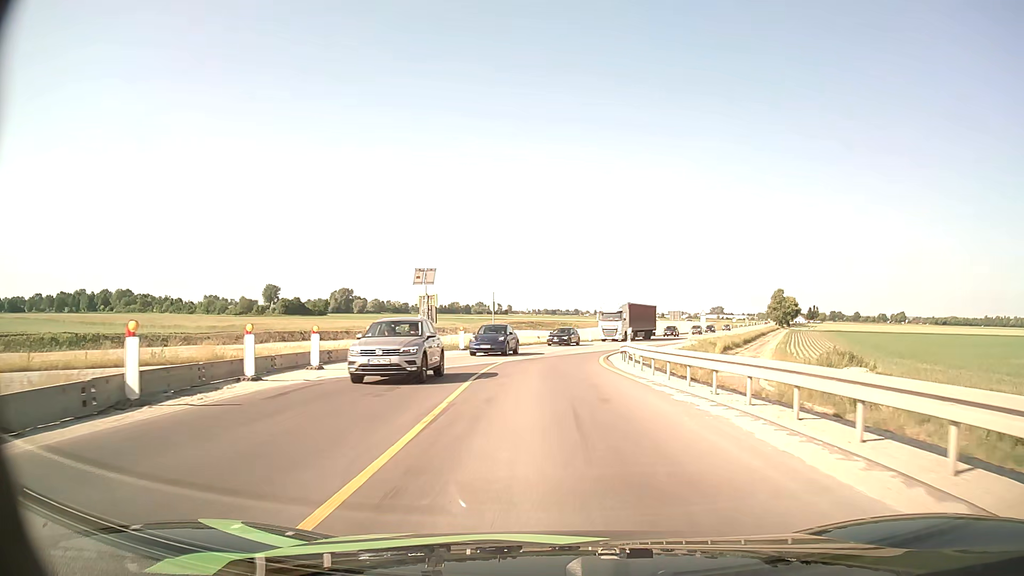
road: unclassified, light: Day
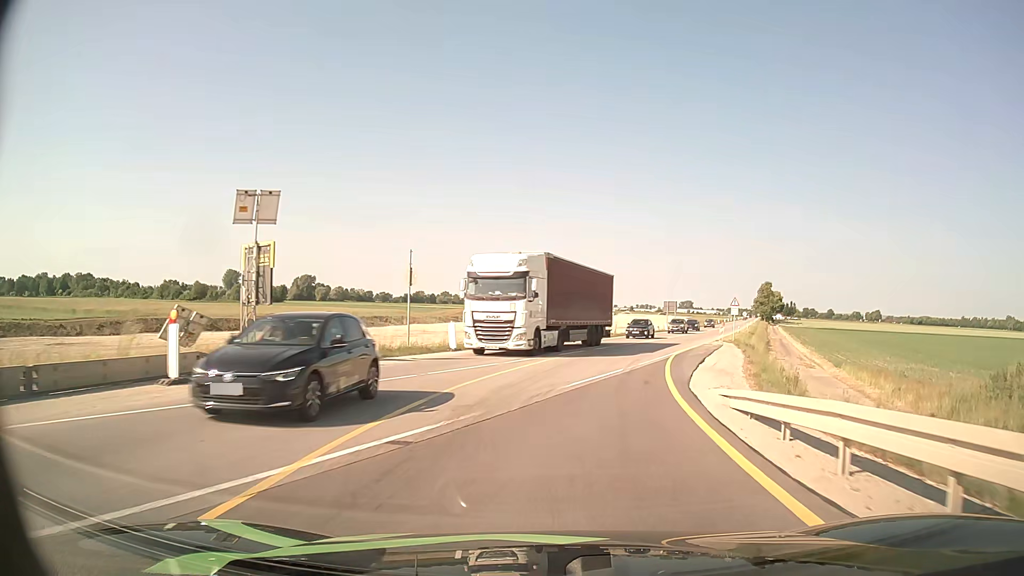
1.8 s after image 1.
(+0.1, +23.6) m; +2°
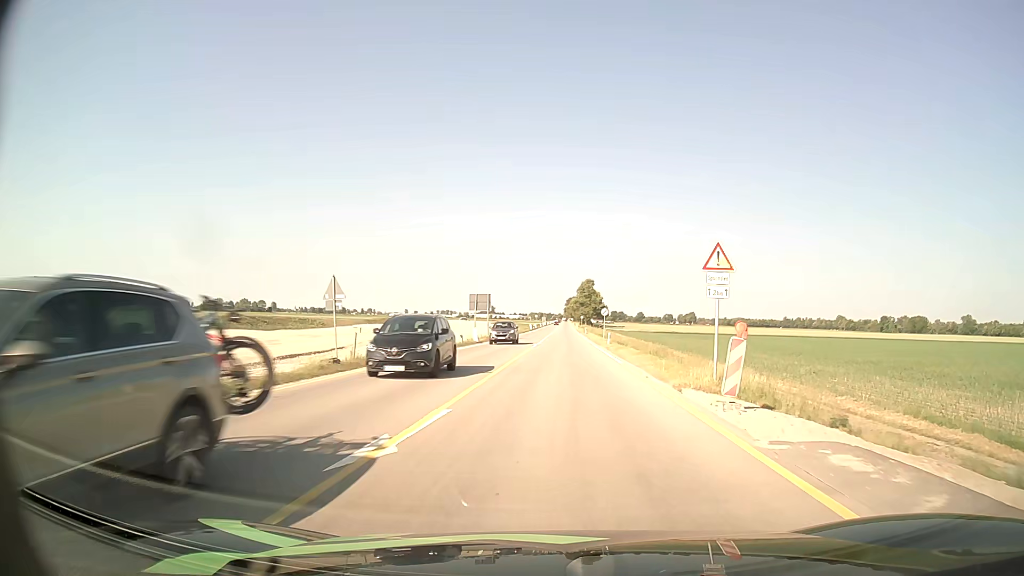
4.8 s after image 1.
(+5.8, +37.7) m; +17°
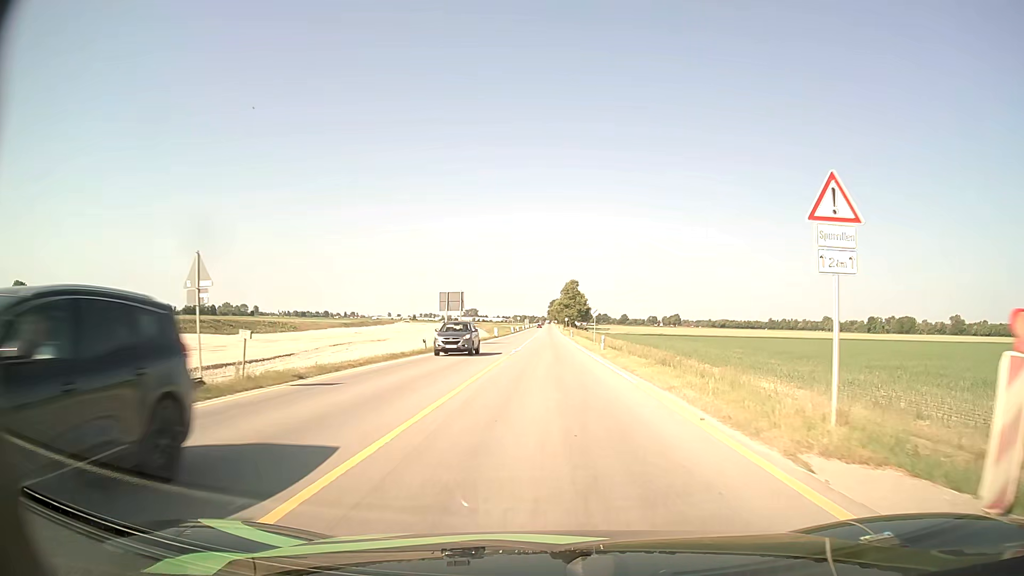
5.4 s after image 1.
(+0.2, +8.2) m; +2°
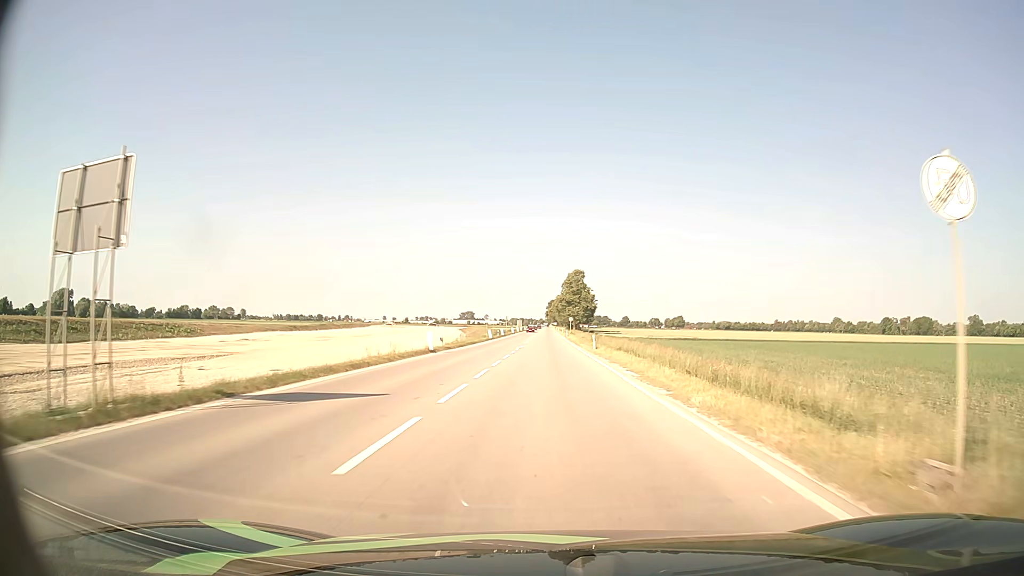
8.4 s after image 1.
(+0.1, +46.3) m; 0°
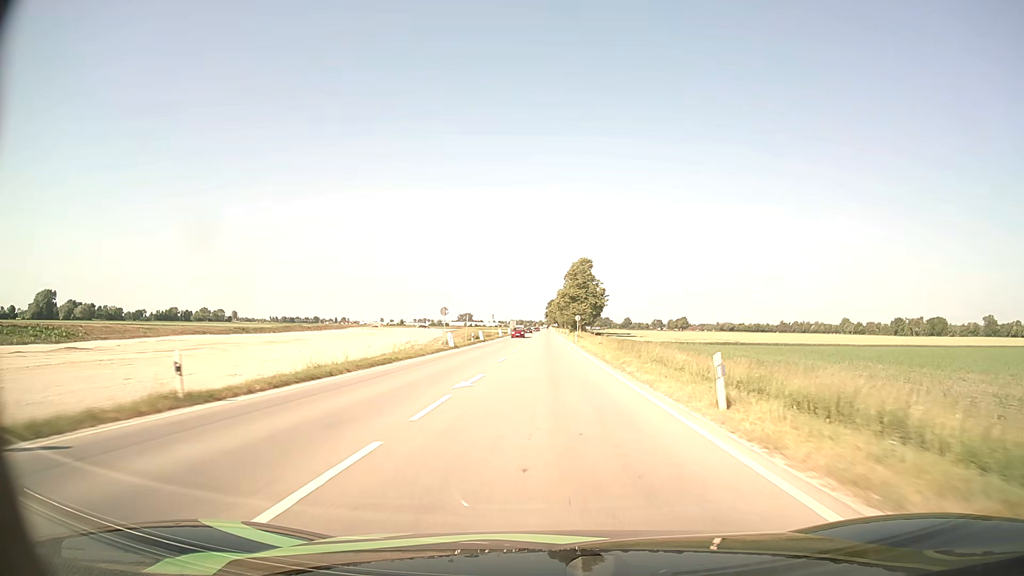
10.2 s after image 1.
(0.0, +32.7) m; 0°
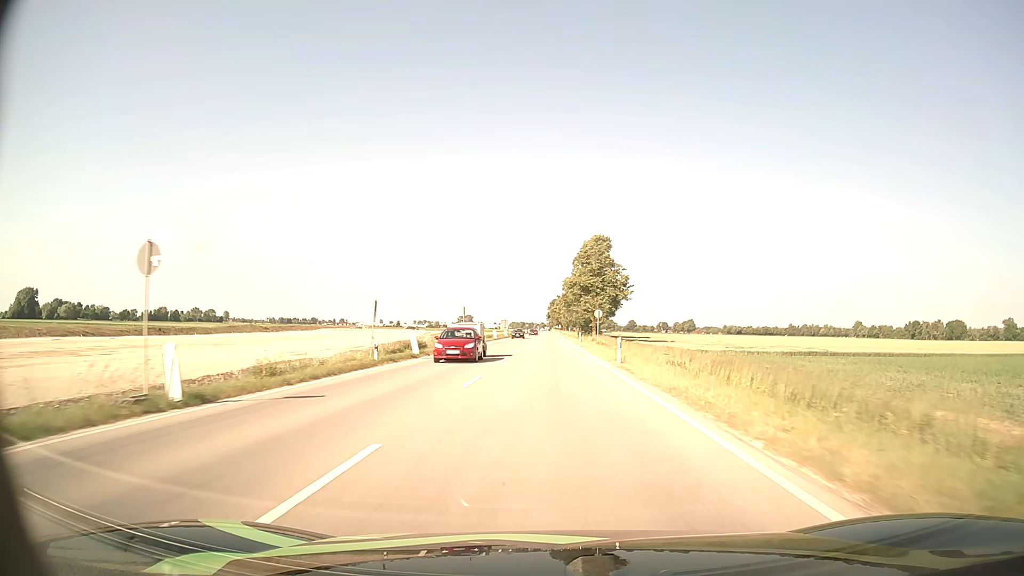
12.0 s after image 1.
(-0.1, +37.2) m; 0°
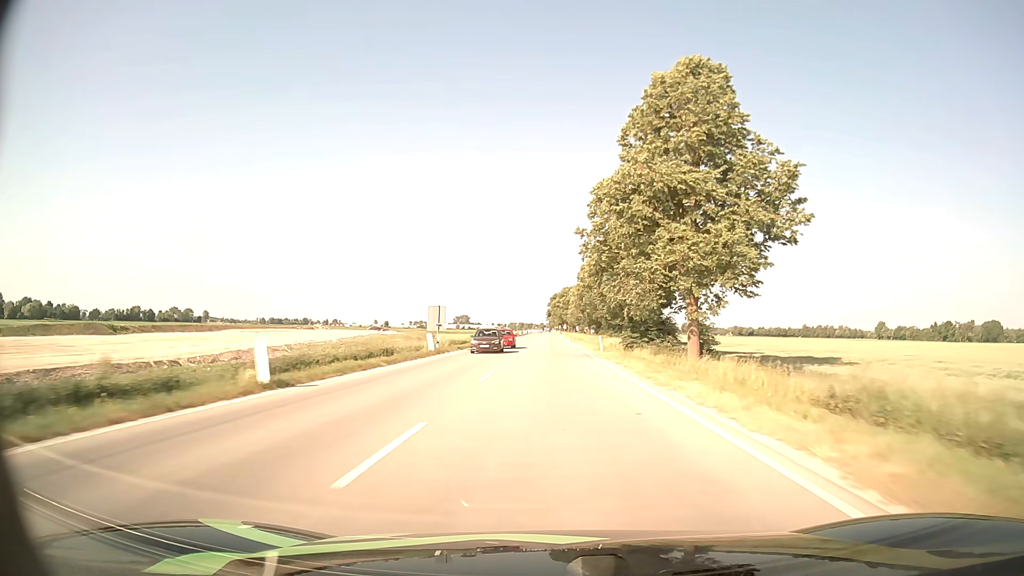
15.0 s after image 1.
(+0.1, +70.2) m; 0°
(0, +10) (0, +20) (0, +30) (0, +40) (0, +50) (0, +60) (0, +70) (0, +80) (0, +90) (0, +100) m
